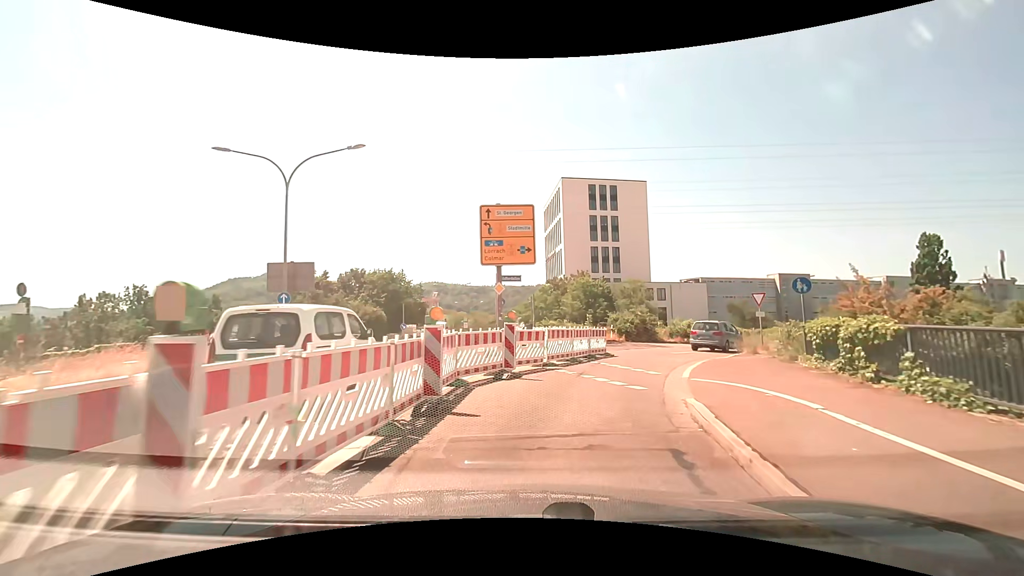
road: tertiary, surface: asphalt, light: Day
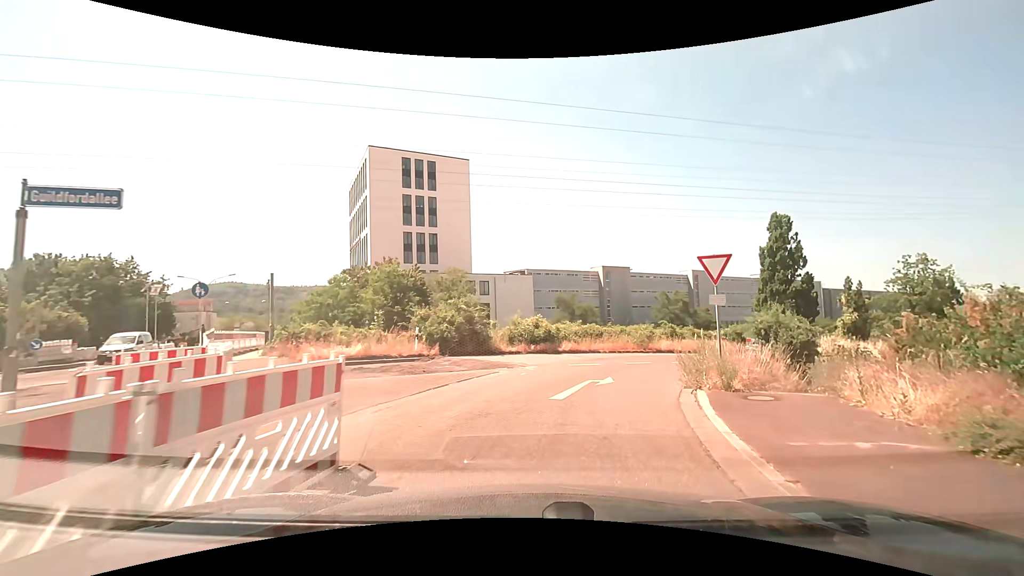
(+2.4, +15.8) m; +20°
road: trunk_link
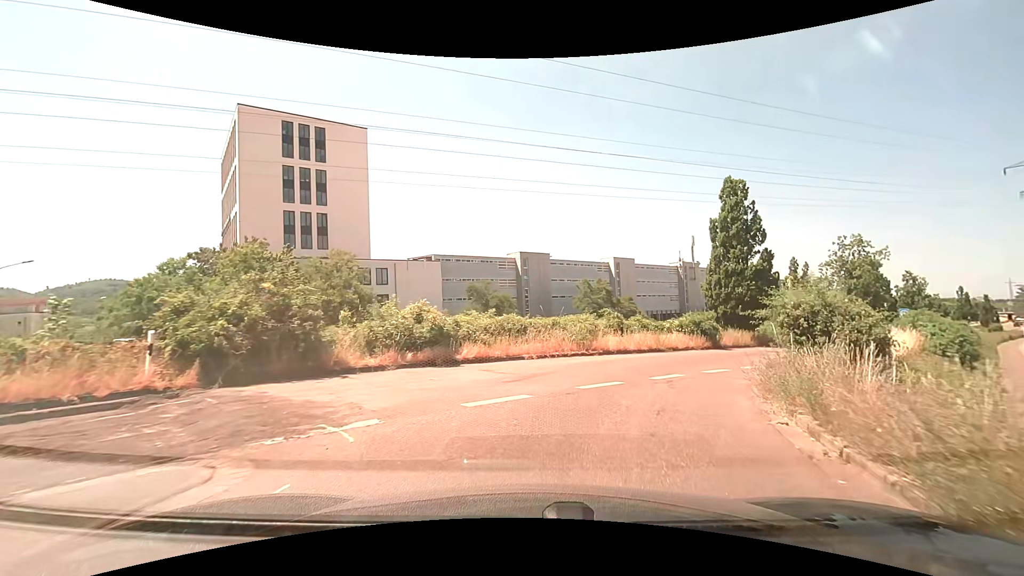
(+0.8, +10.4) m; +8°
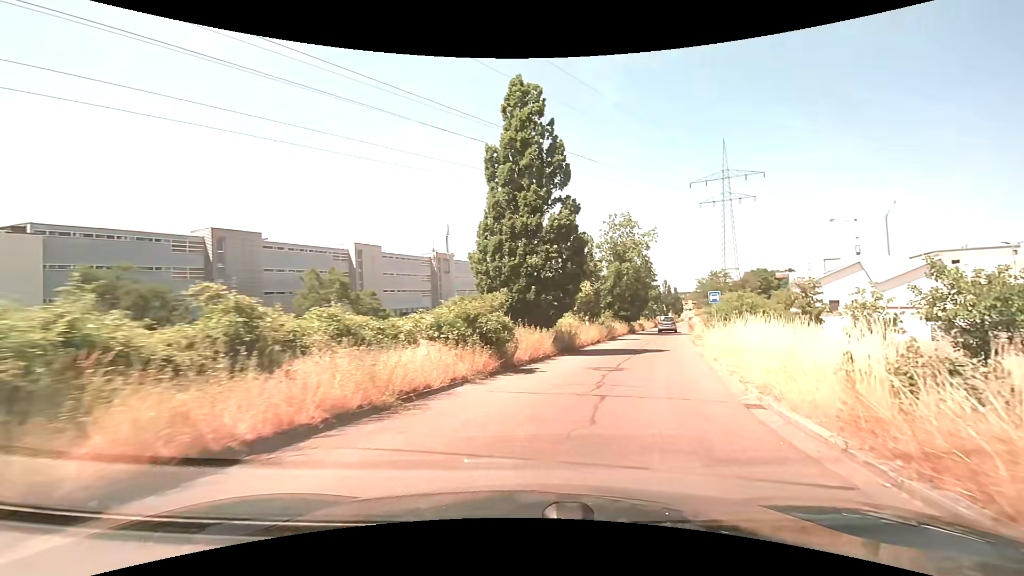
(+4.0, +16.7) m; +28°
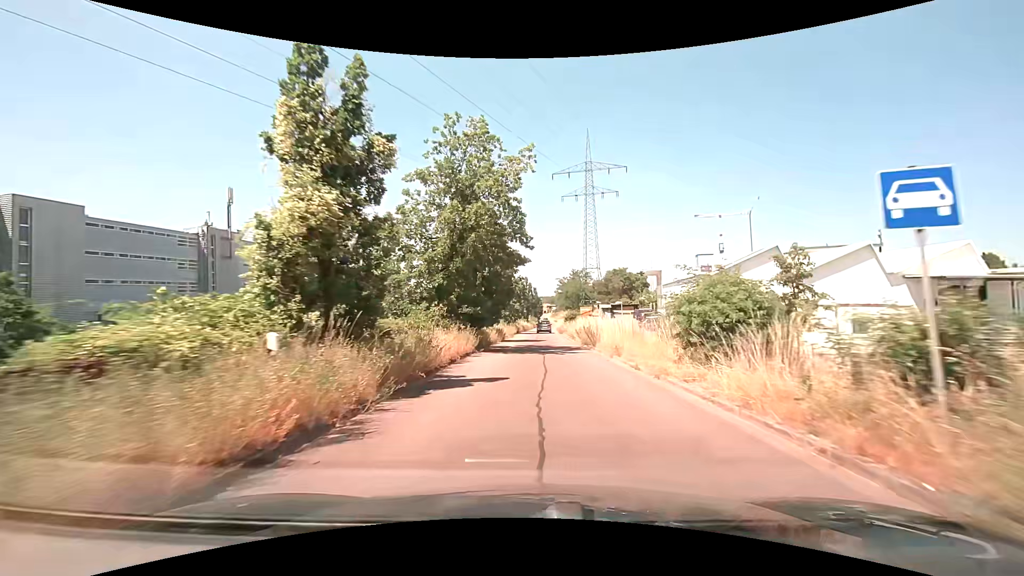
(+4.5, +23.4) m; +17°
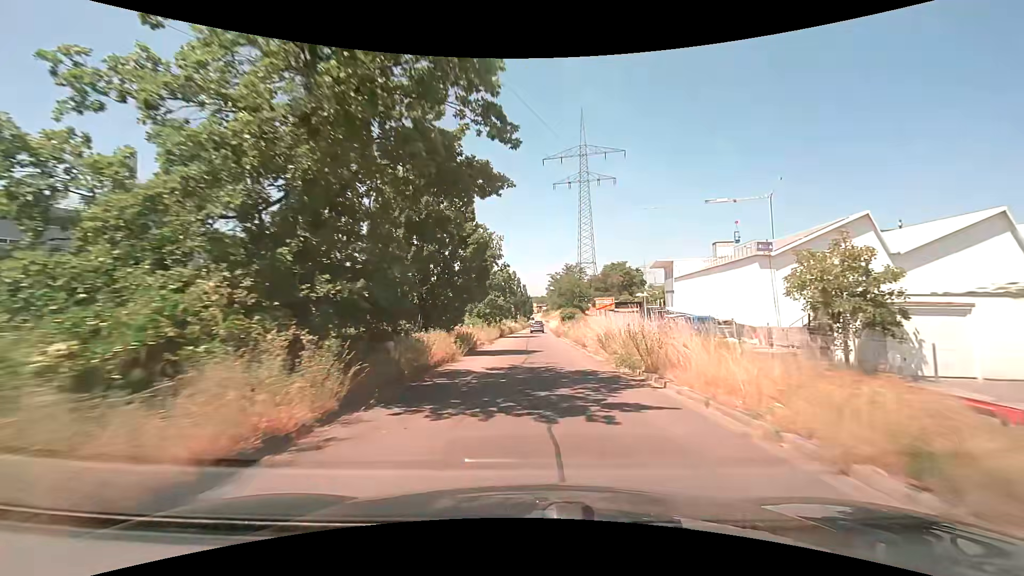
(+0.1, +14.3) m; +1°
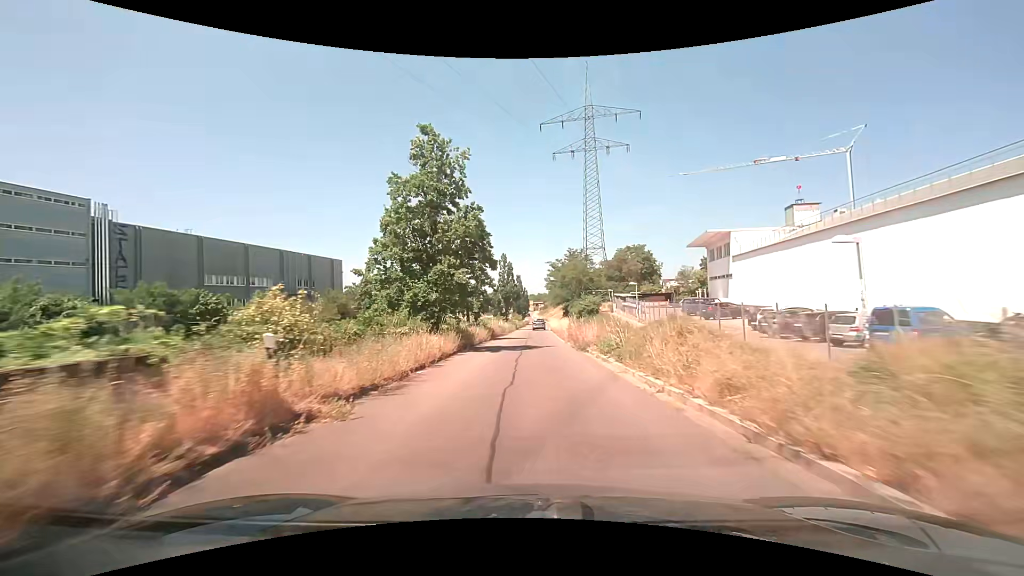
(+0.3, +23.8) m; +1°
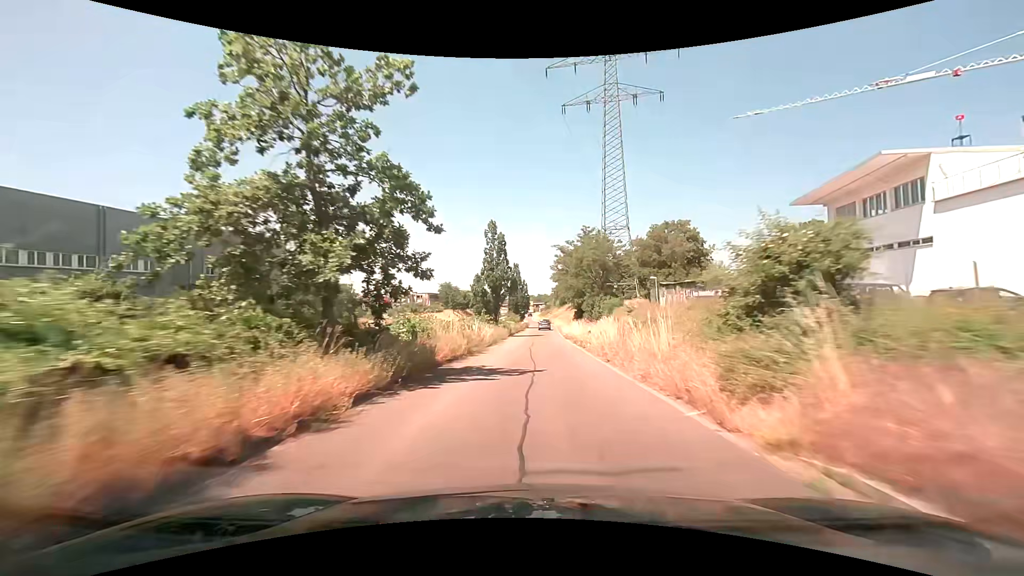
(-0.3, +26.5) m; 0°
(0, +10) (0, +20) (0, +30) (+1, +40) (+1, +50) (+1, +60) (+1, +70) (+2, +80) (+2, +90) (+2, +100) m
